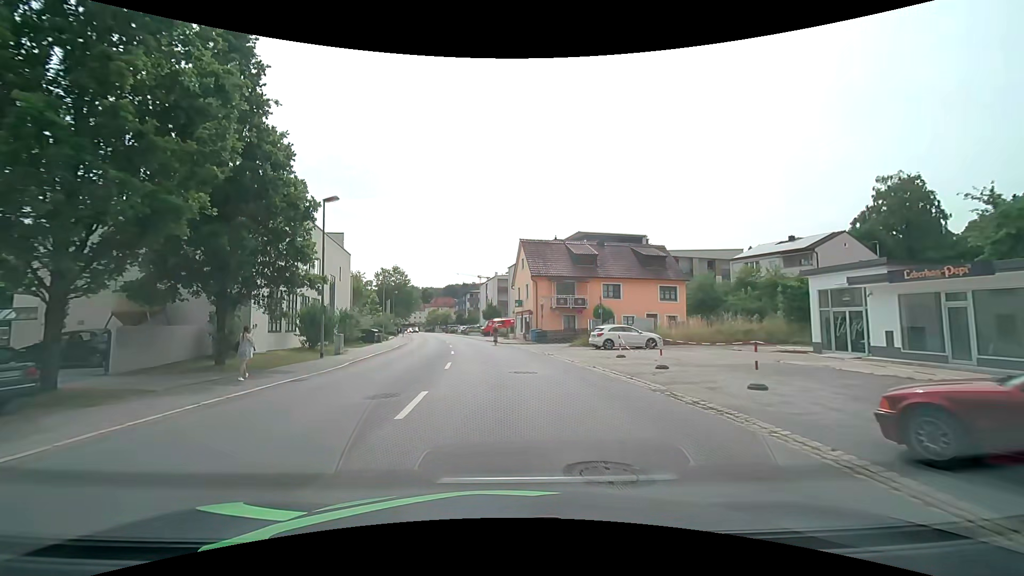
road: tertiary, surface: asphalt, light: Day
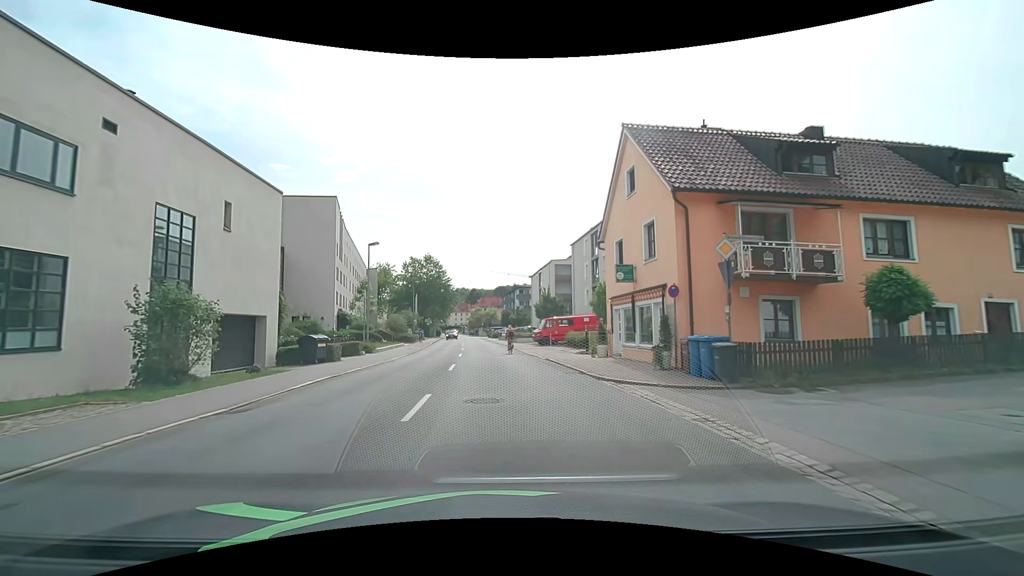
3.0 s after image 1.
(-1.4, +27.0) m; -6°
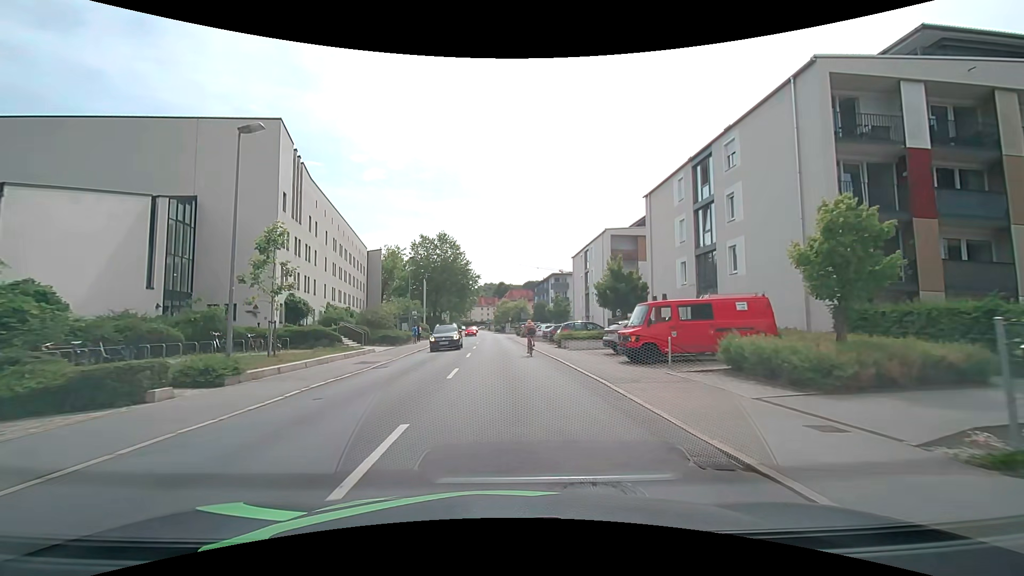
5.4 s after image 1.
(-0.9, +21.7) m; -4°
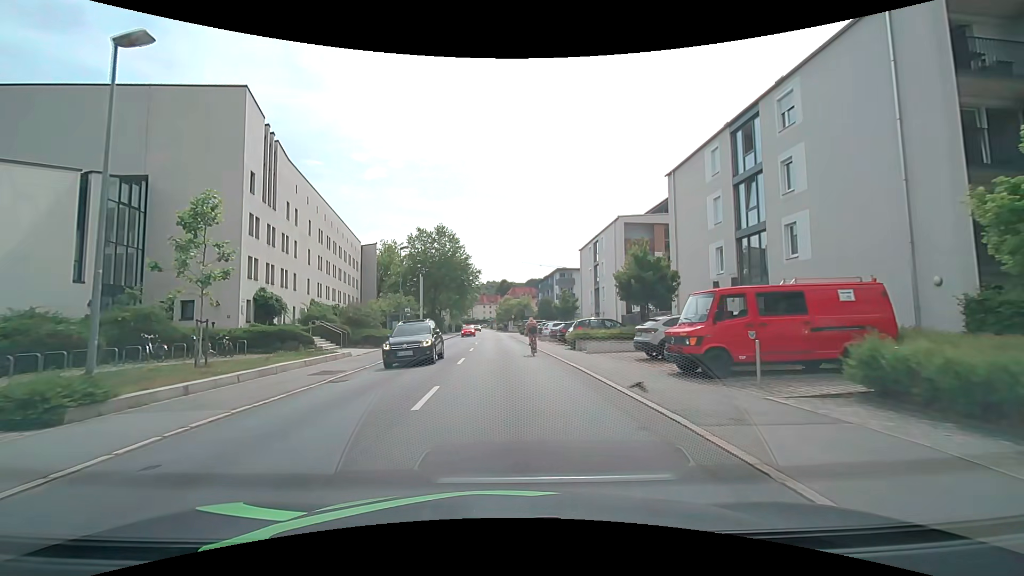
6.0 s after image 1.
(0.0, +5.1) m; -1°
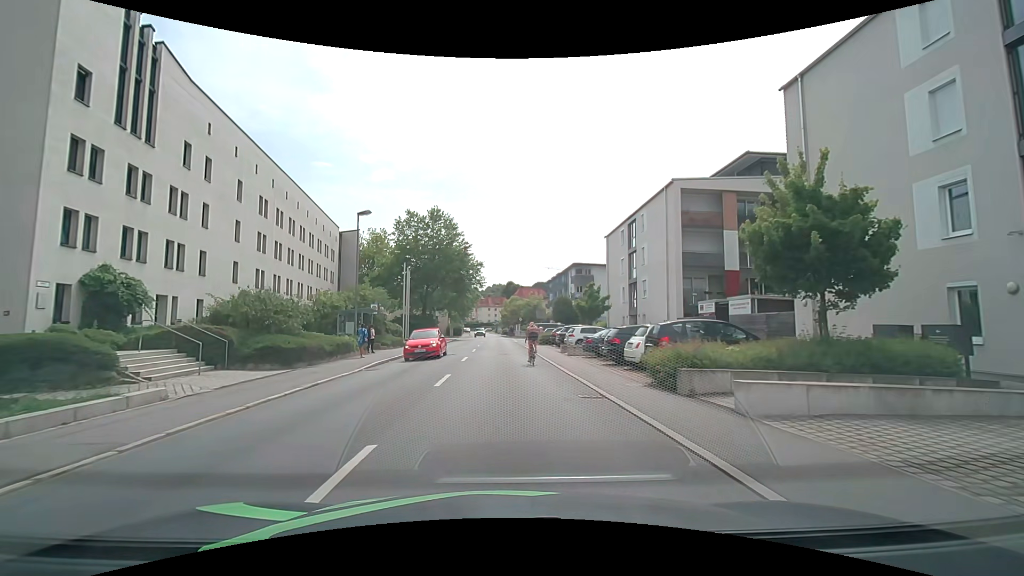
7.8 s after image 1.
(-0.1, +14.1) m; -1°
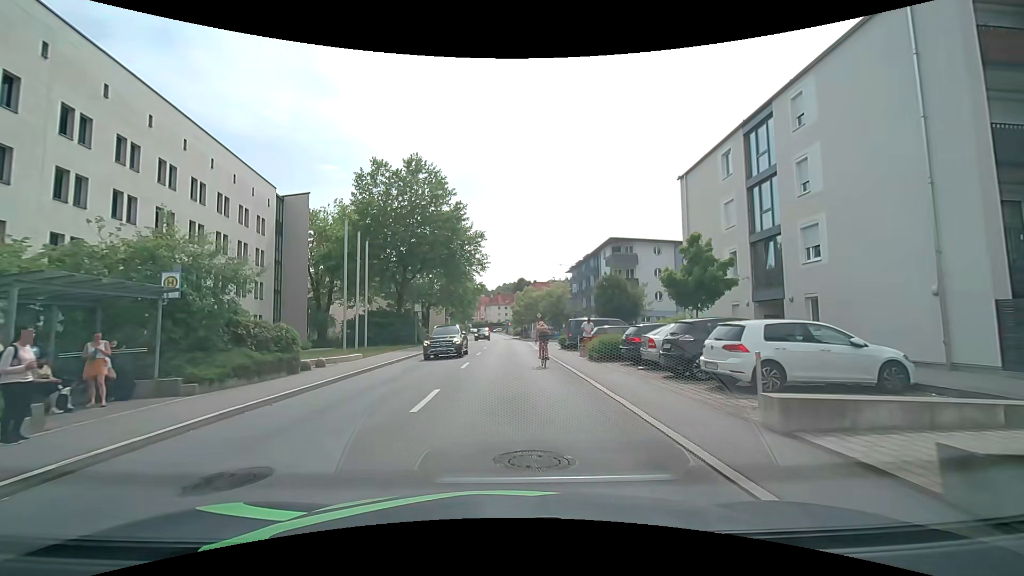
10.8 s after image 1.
(-0.3, +21.5) m; -2°
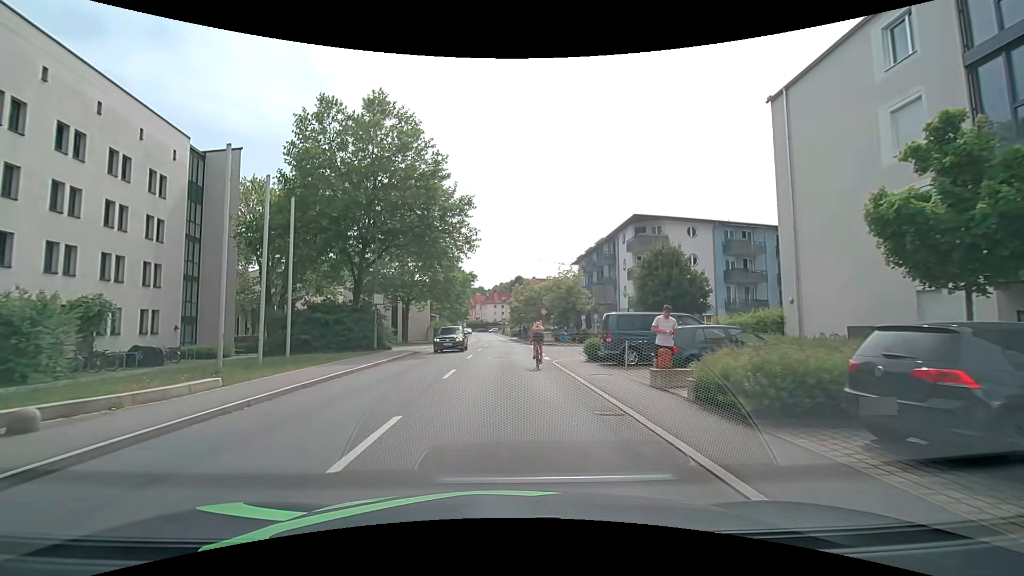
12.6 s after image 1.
(+0.1, +12.4) m; +1°
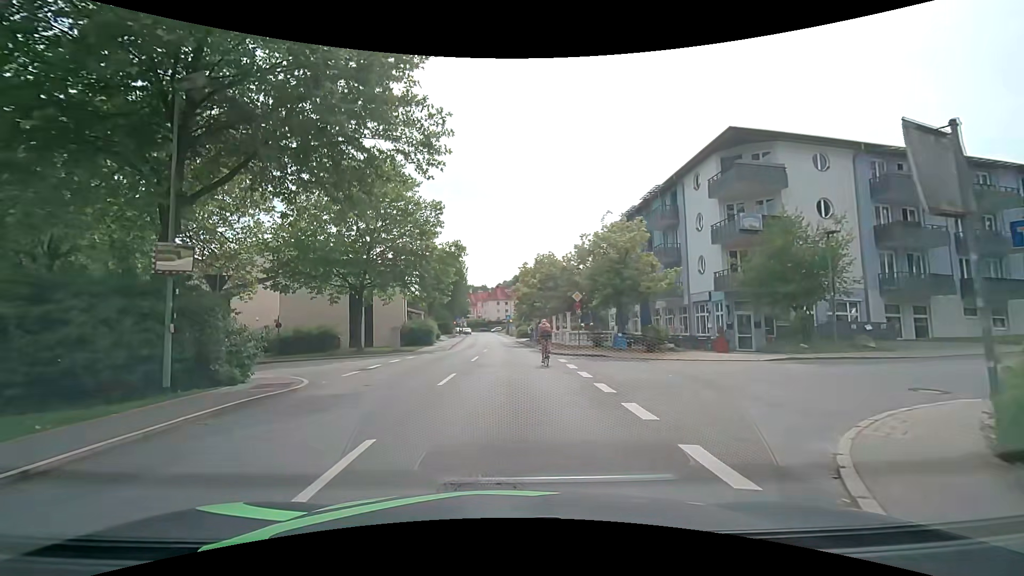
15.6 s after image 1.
(-0.2, +19.7) m; 0°
(0, +10) (0, +20) (0, +30) (-1, +40) (-1, +50) (-1, +60) (-2, +70) (-2, +80) (-3, +90) (-4, +100) m
